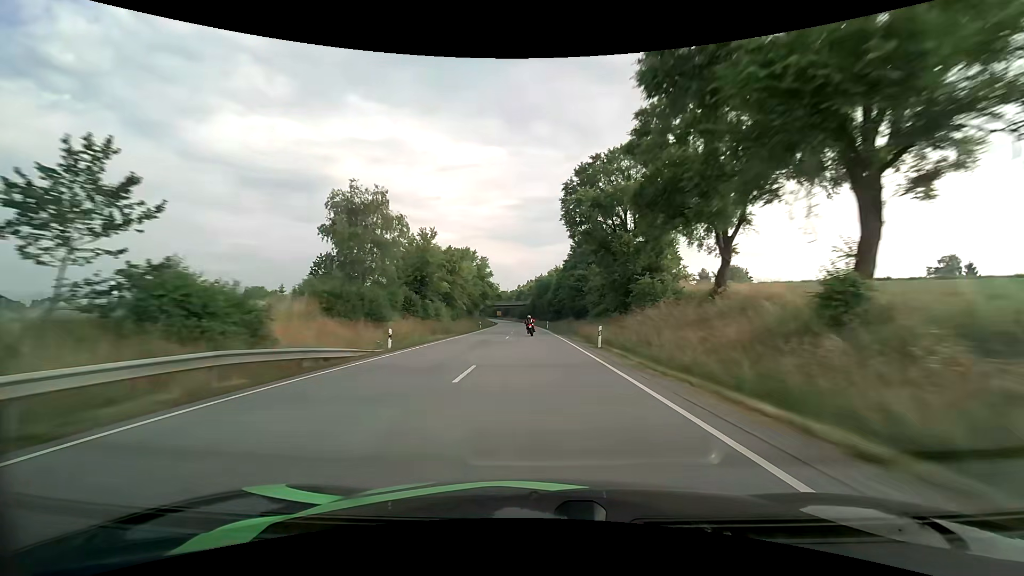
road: primary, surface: asphalt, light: Day
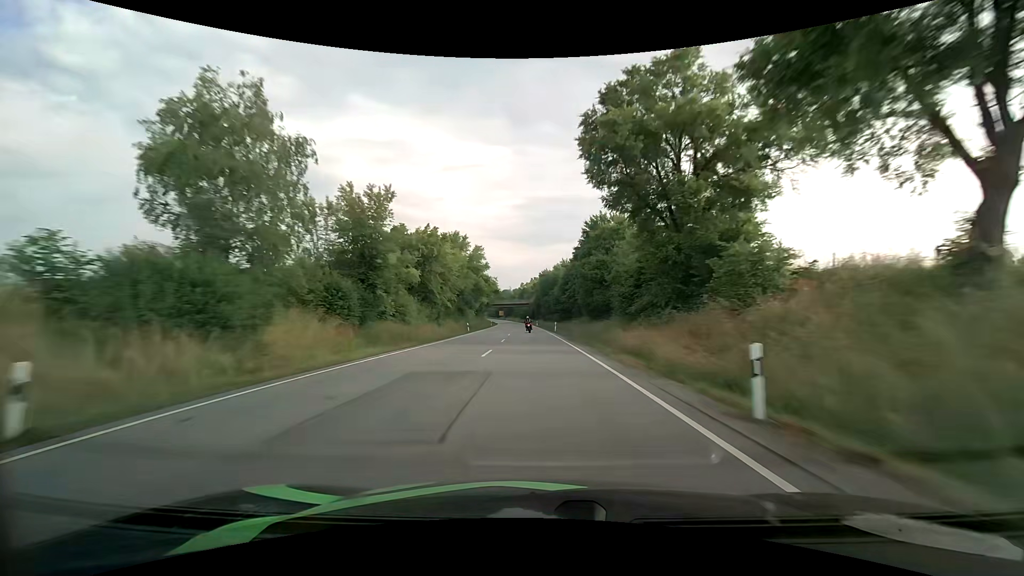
(-0.1, +16.7) m; 0°
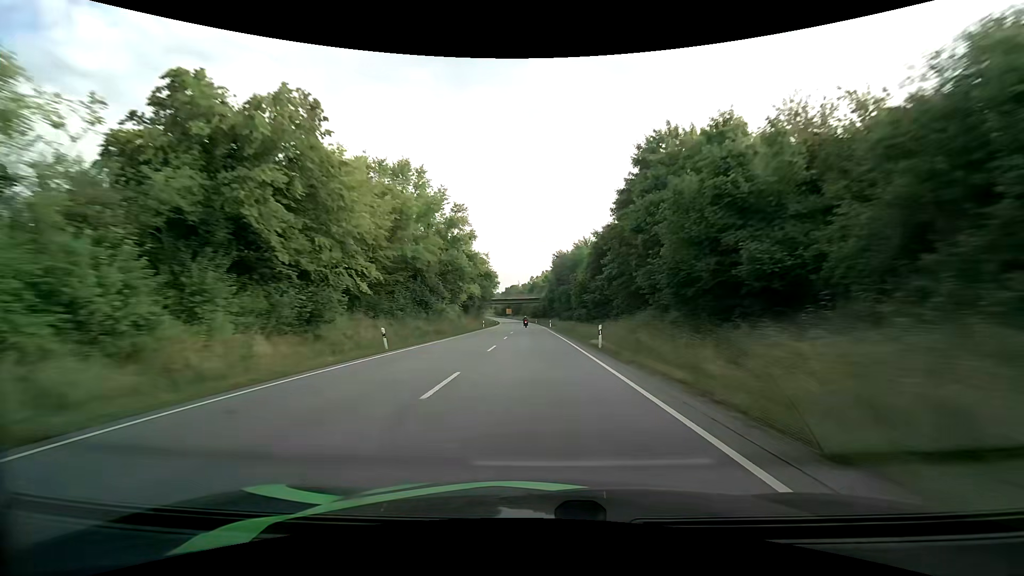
(-0.5, +33.5) m; -2°
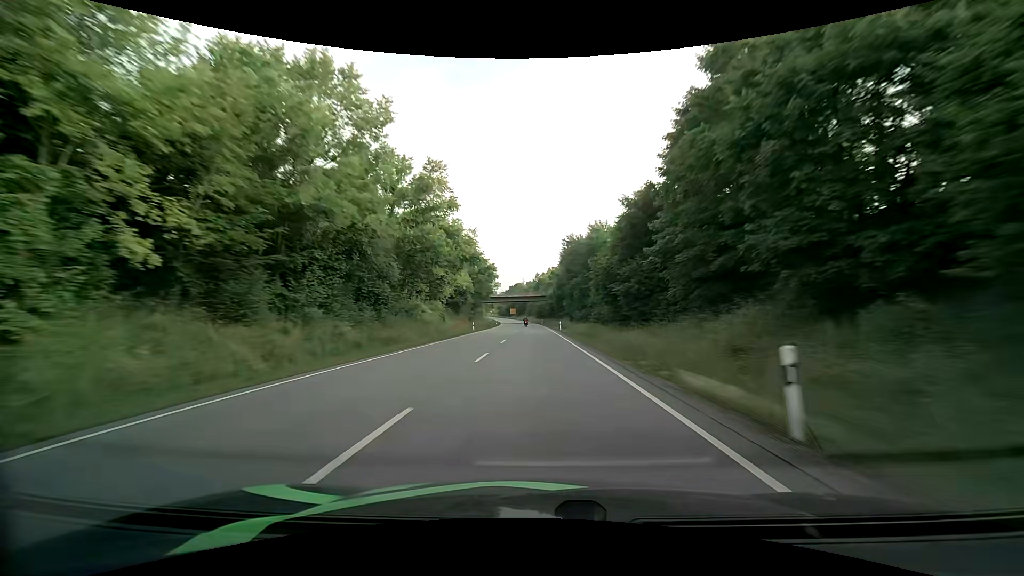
(0.0, +16.8) m; -1°
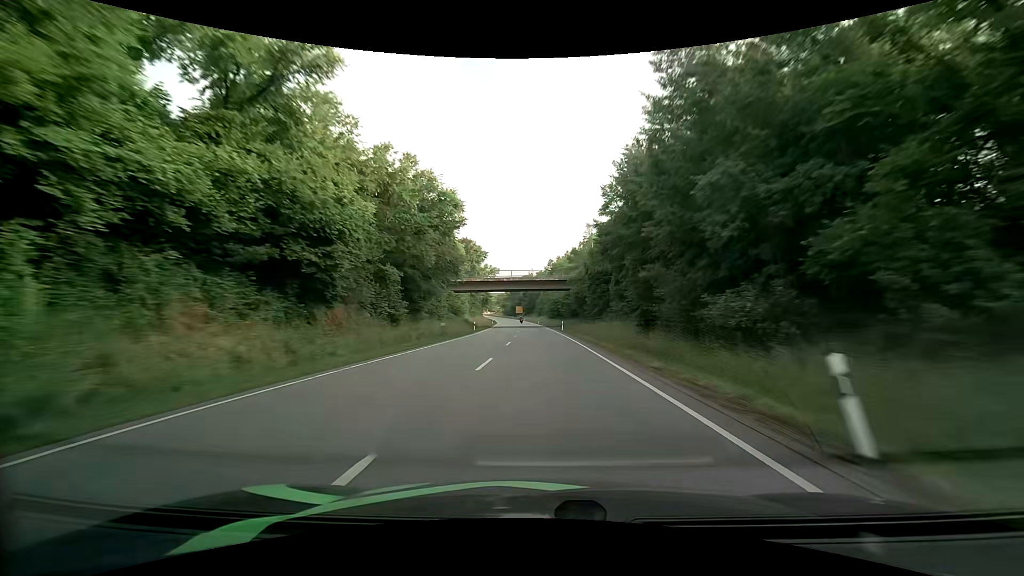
(-0.5, +50.6) m; -1°
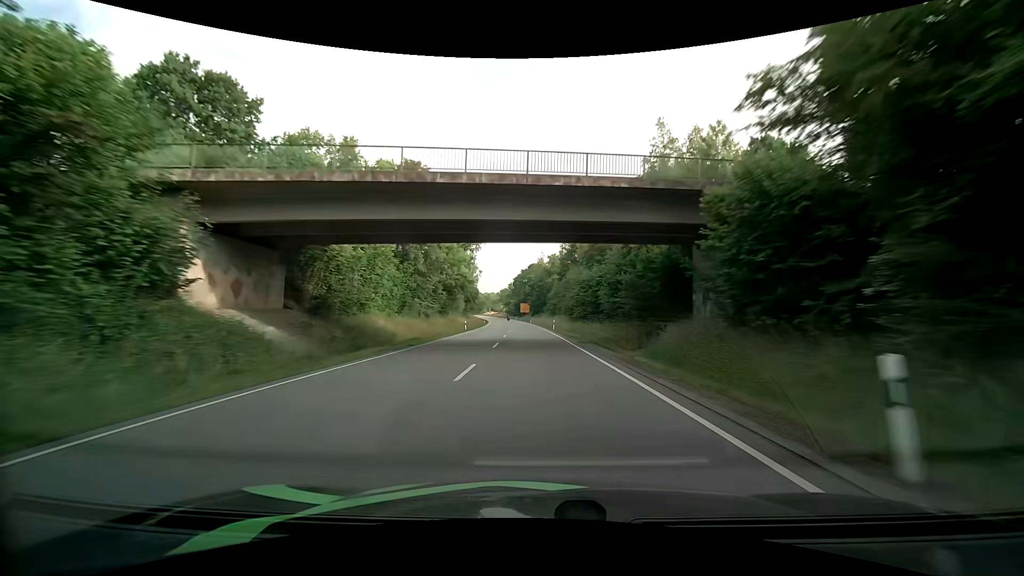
(-0.4, +50.5) m; -1°
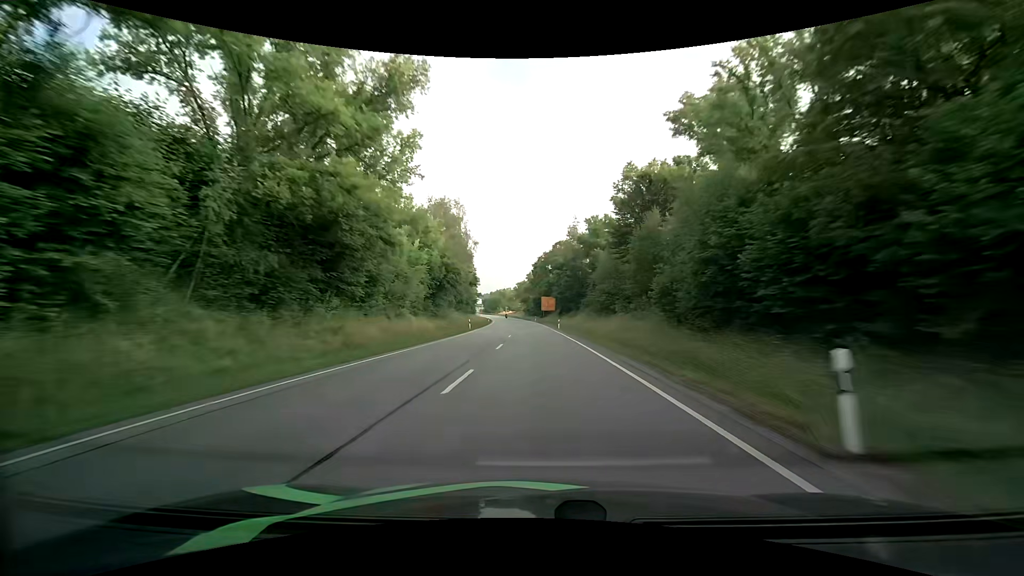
(-1.5, +49.8) m; -3°
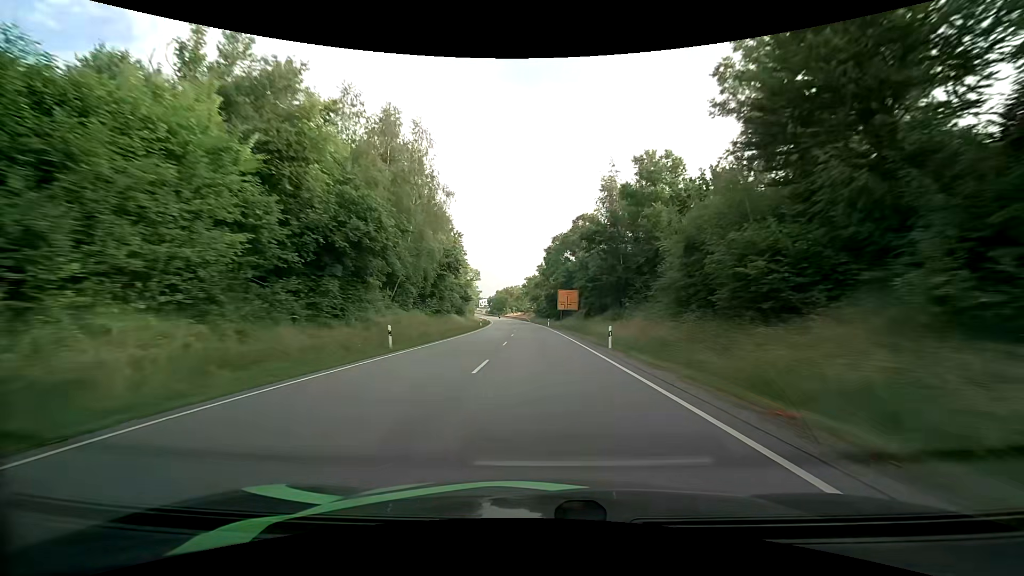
(-0.3, +32.7) m; -2°
